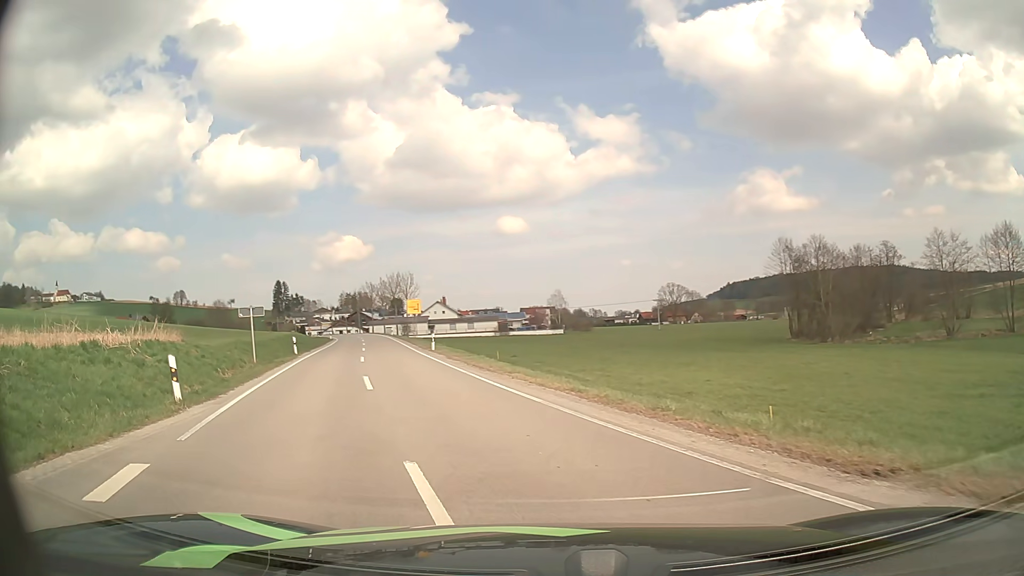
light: Day
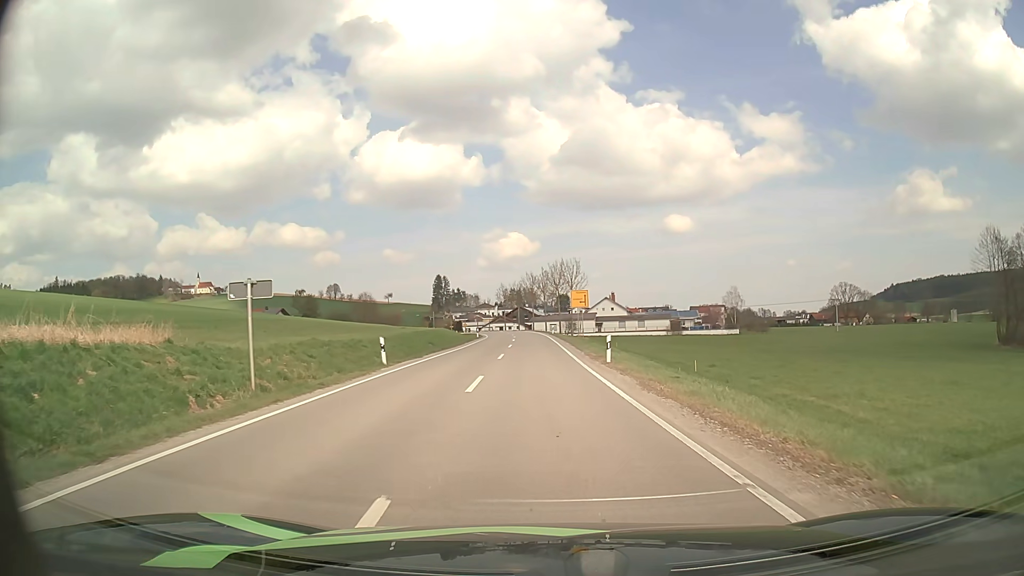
(-2.3, +13.9) m; -14°
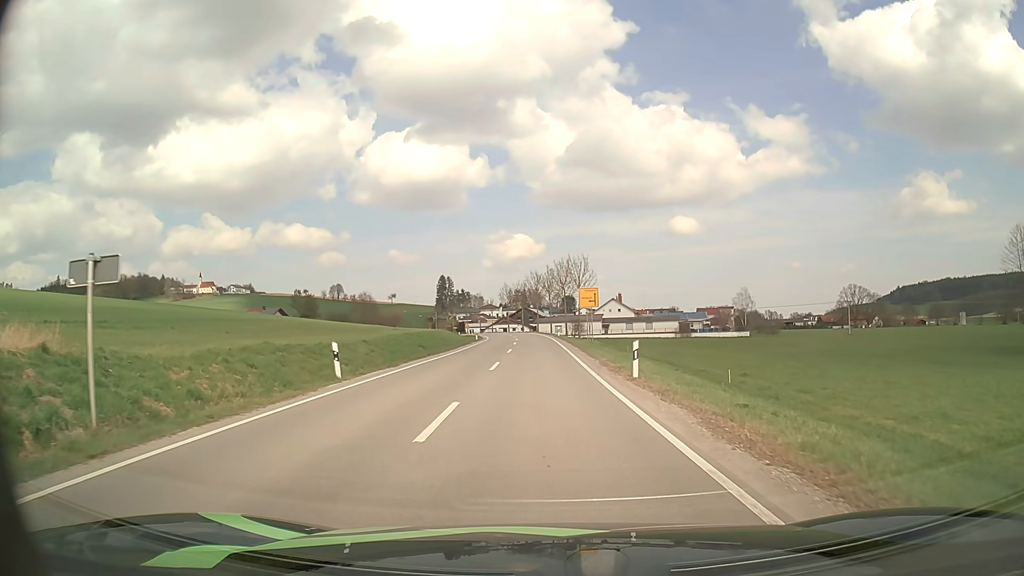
(0.0, +5.7) m; 0°
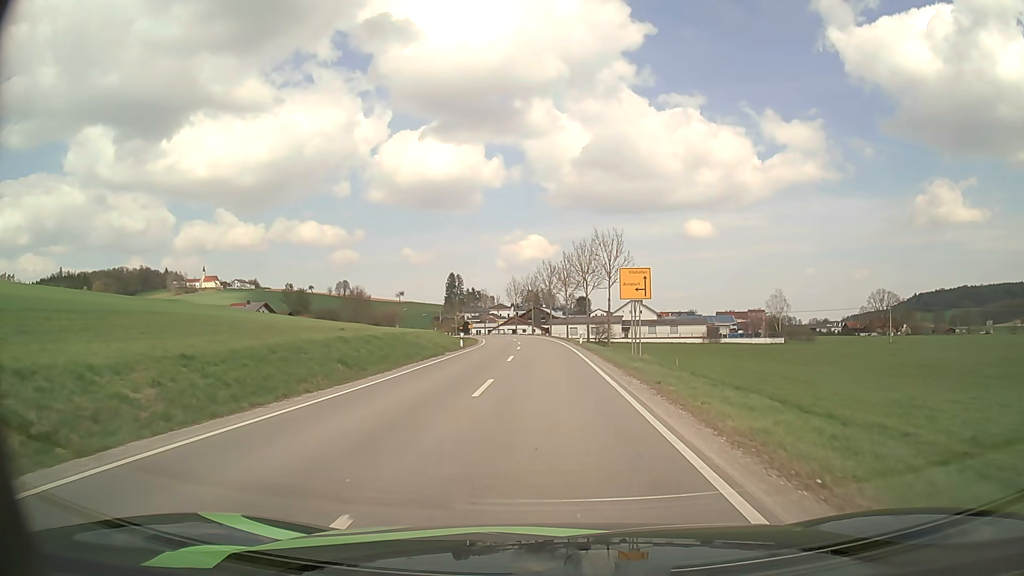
(-0.3, +19.5) m; -1°
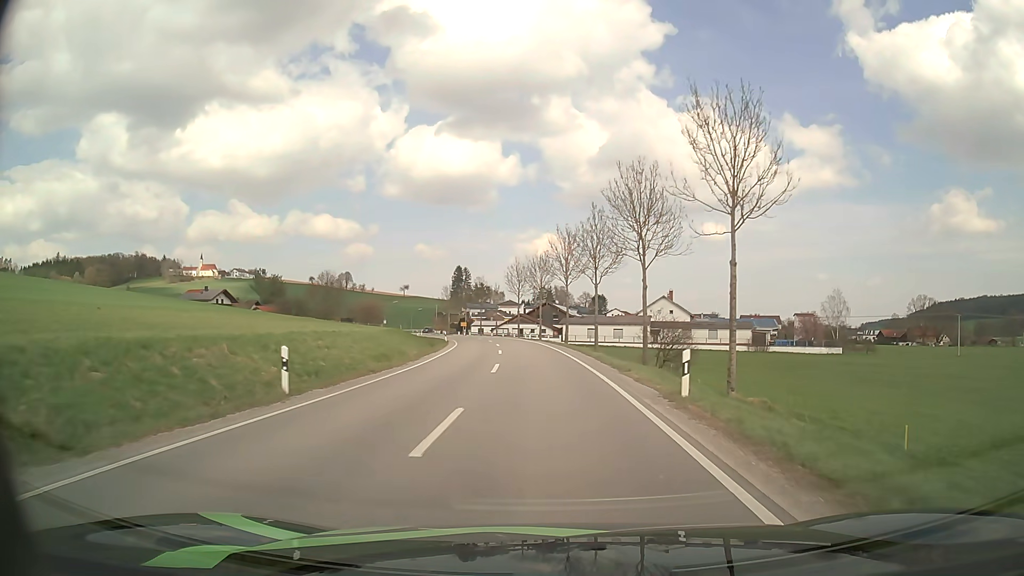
(-0.1, +30.3) m; -1°
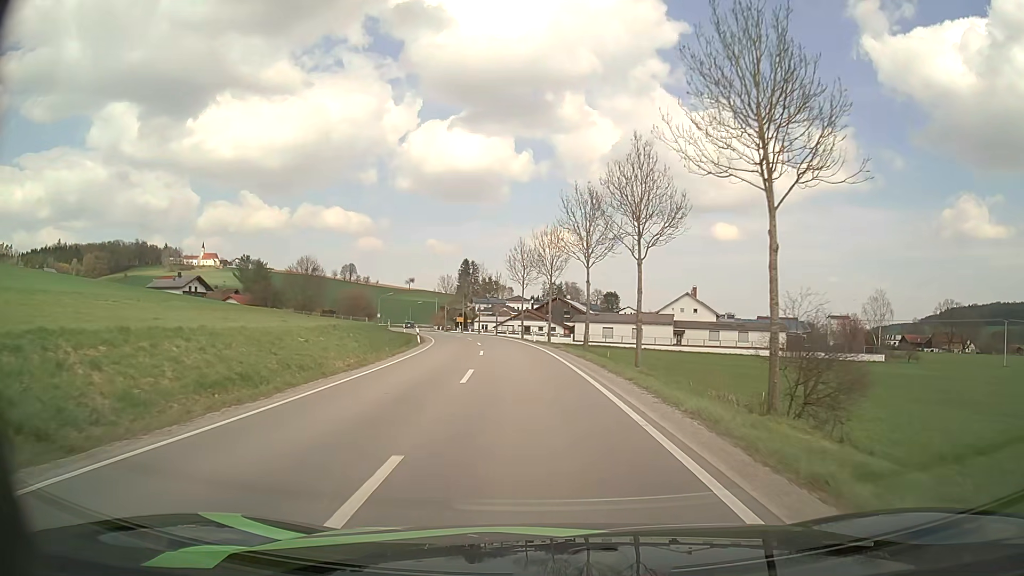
(-0.1, +16.4) m; -1°
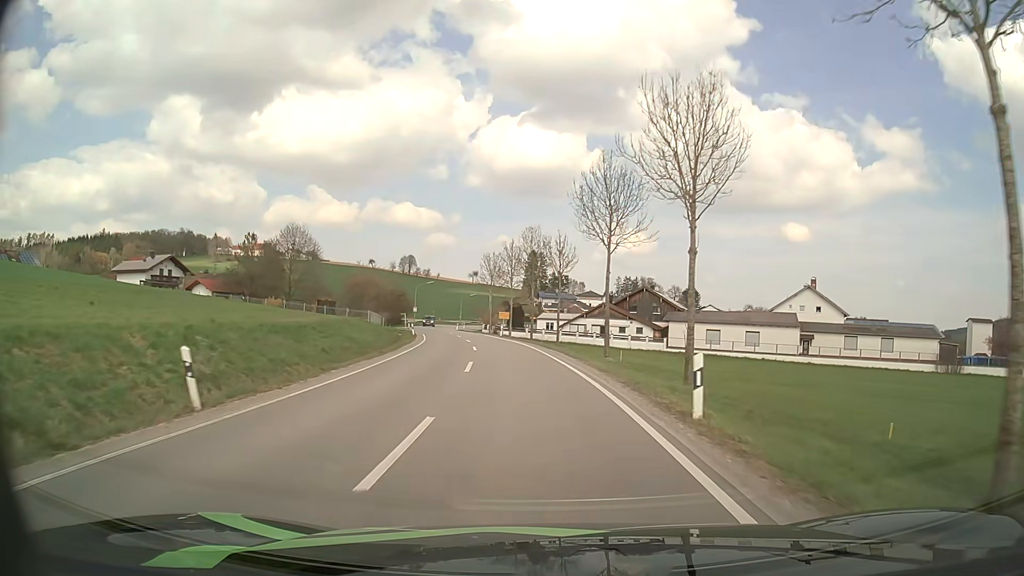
(-1.7, +33.7) m; -6°
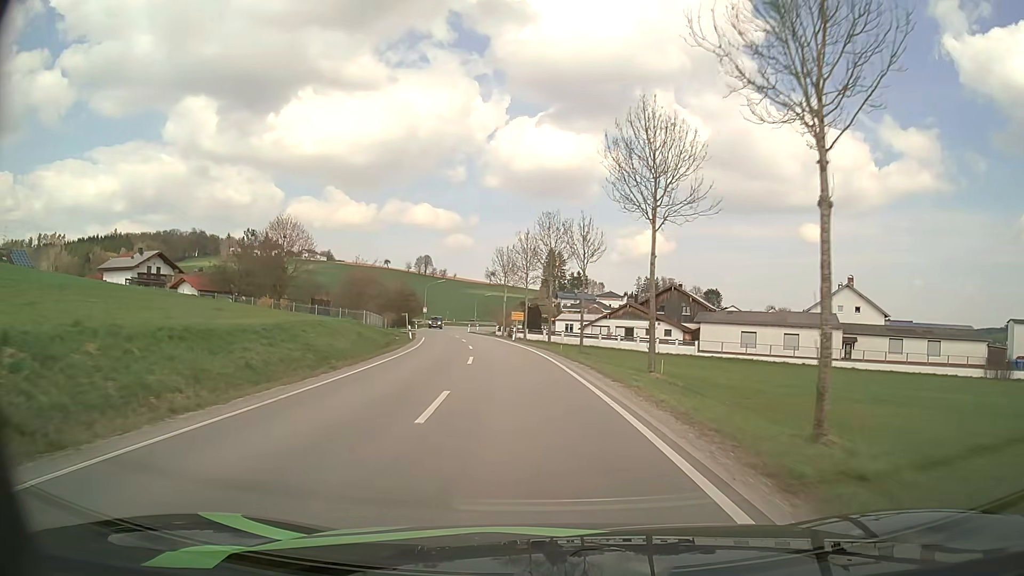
(-0.1, +8.5) m; -2°
(0, +10) (-1, +20) (-2, +30) (-3, +40) (-4, +50) (-6, +60) (-8, +69) (-10, +79) (-12, +89) (-14, +99) m
